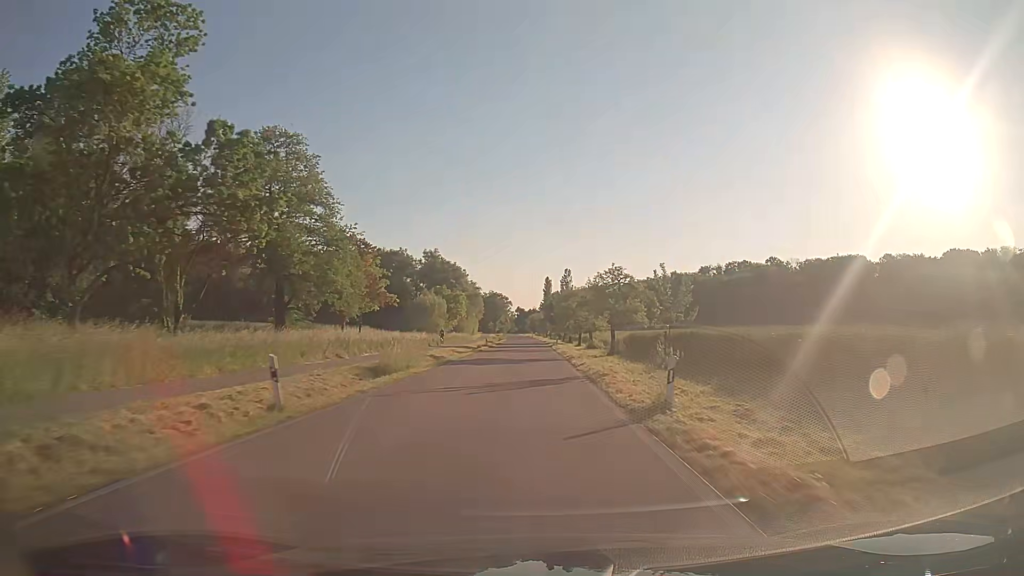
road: tertiary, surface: asphalt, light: Day
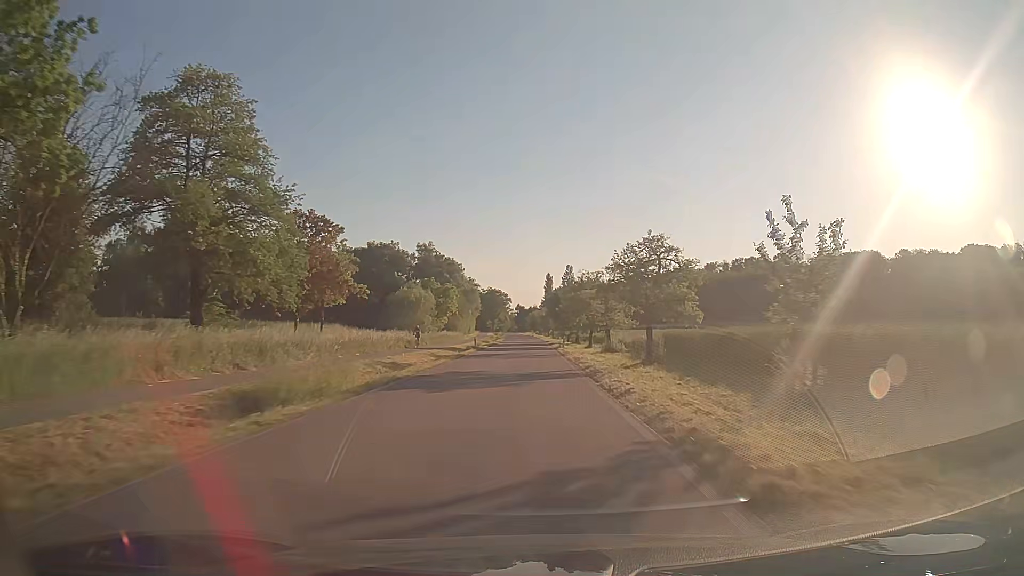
(-0.1, +13.0) m; 0°
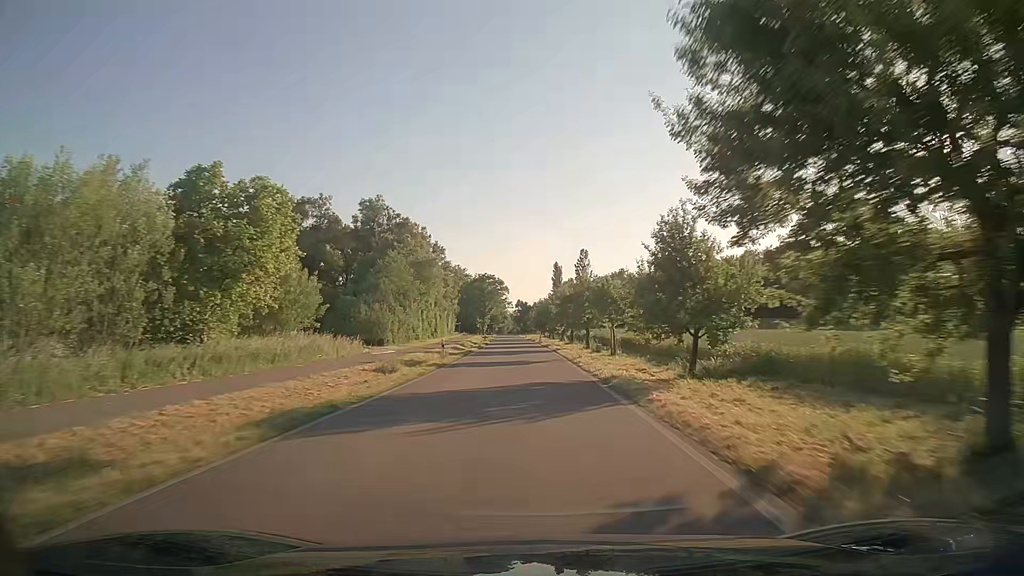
(-0.2, +68.0) m; 0°
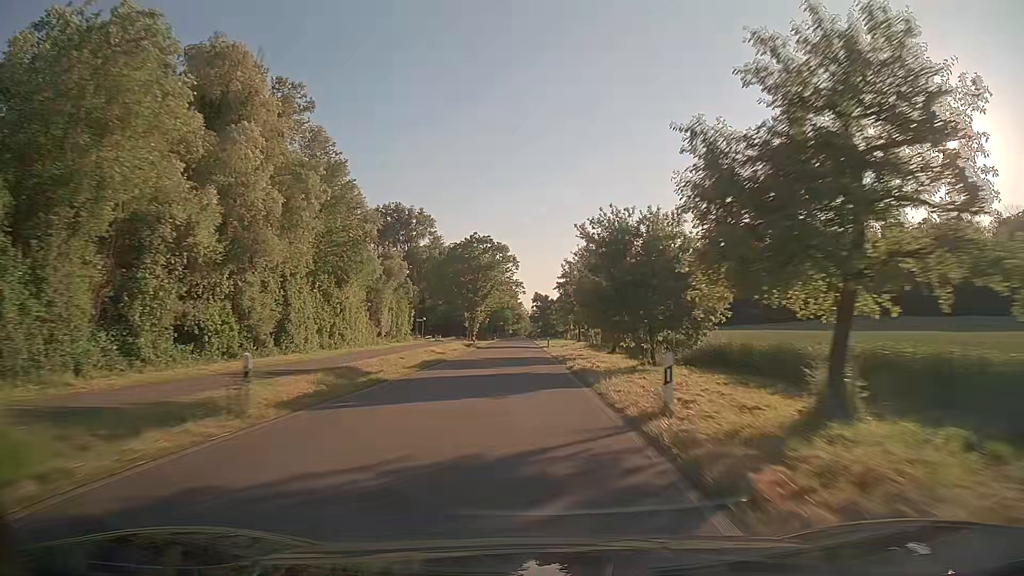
(-0.8, +71.7) m; -2°
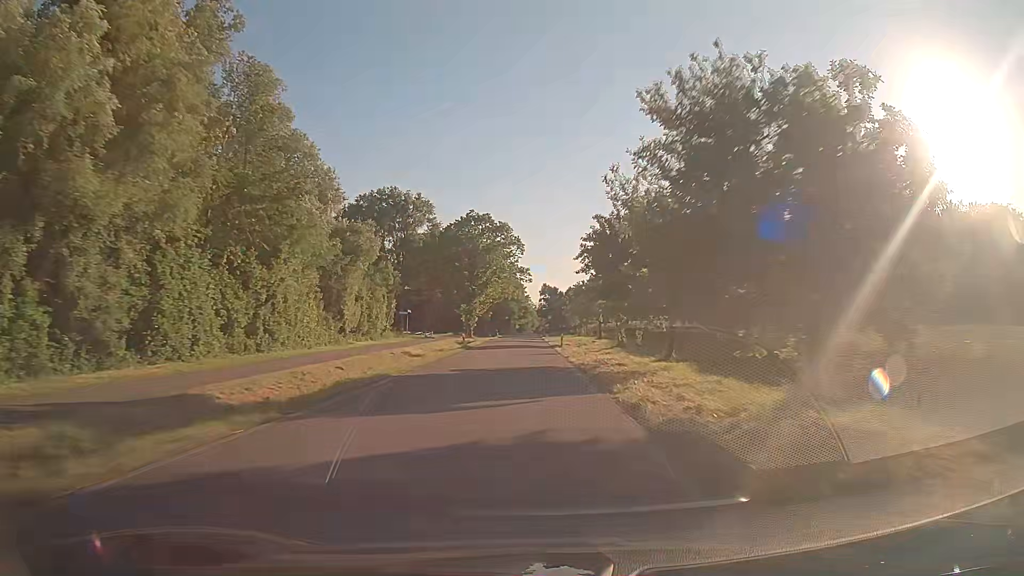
(-0.1, +14.6) m; -1°
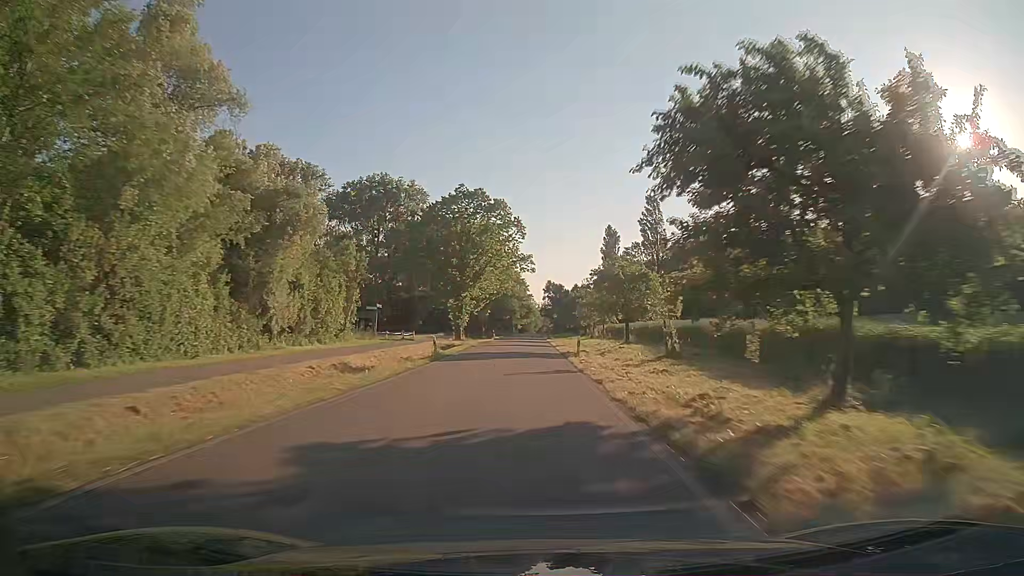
(0.0, +14.6) m; 0°
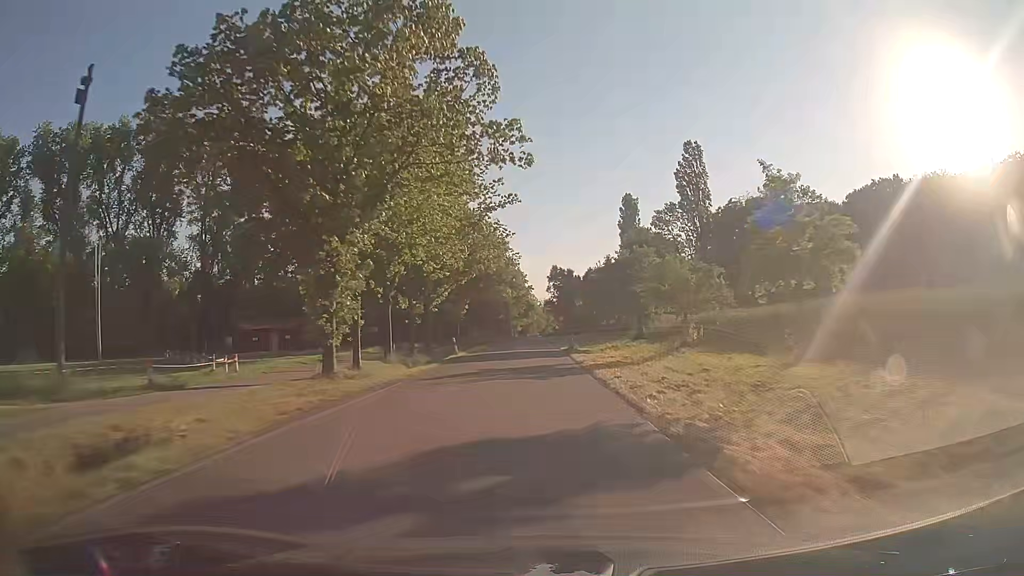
(-0.2, +42.3) m; 0°
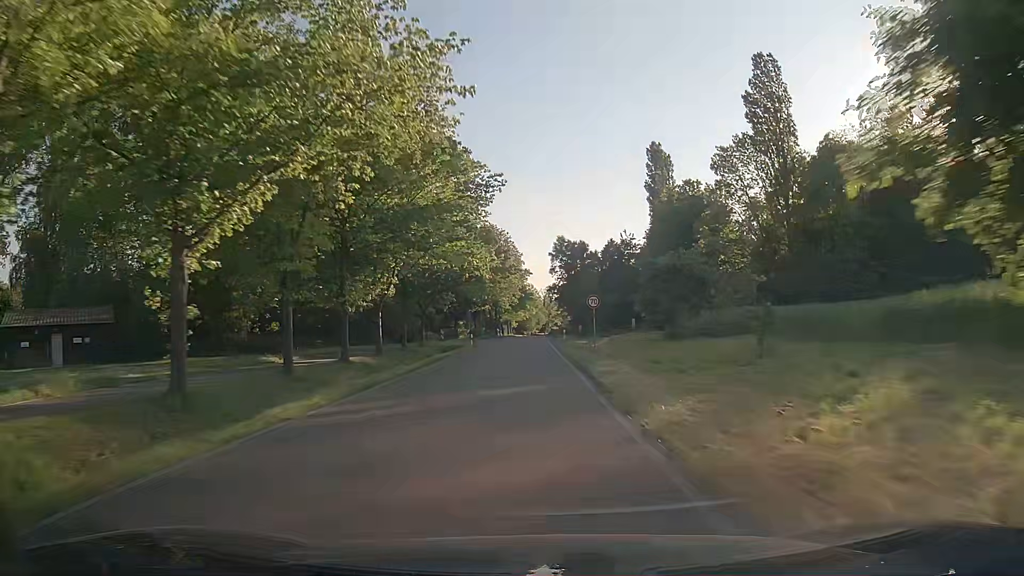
(+0.2, +39.2) m; 0°
(0, +10) (0, +20) (0, +30) (0, +40) (0, +50) (0, +60) (0, +70) (0, +80) (0, +90) (0, +100) m
